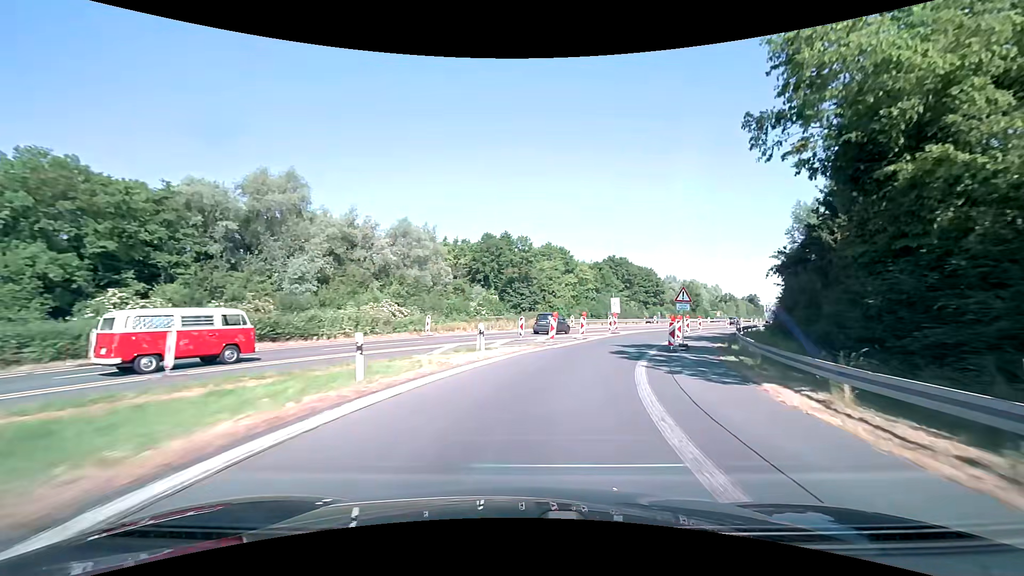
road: motorway_link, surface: asphalt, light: Day
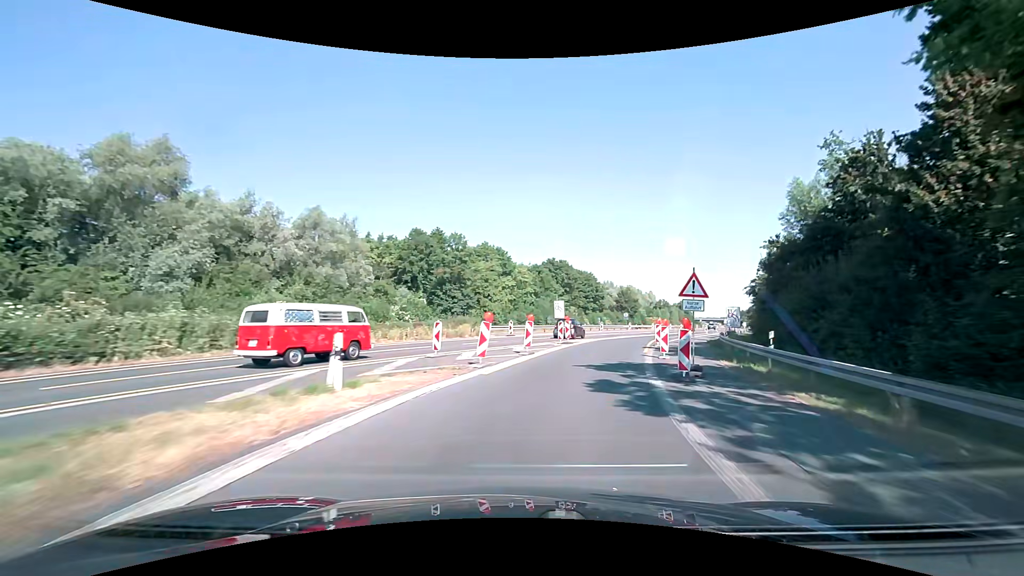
(+0.6, +9.6) m; +7°
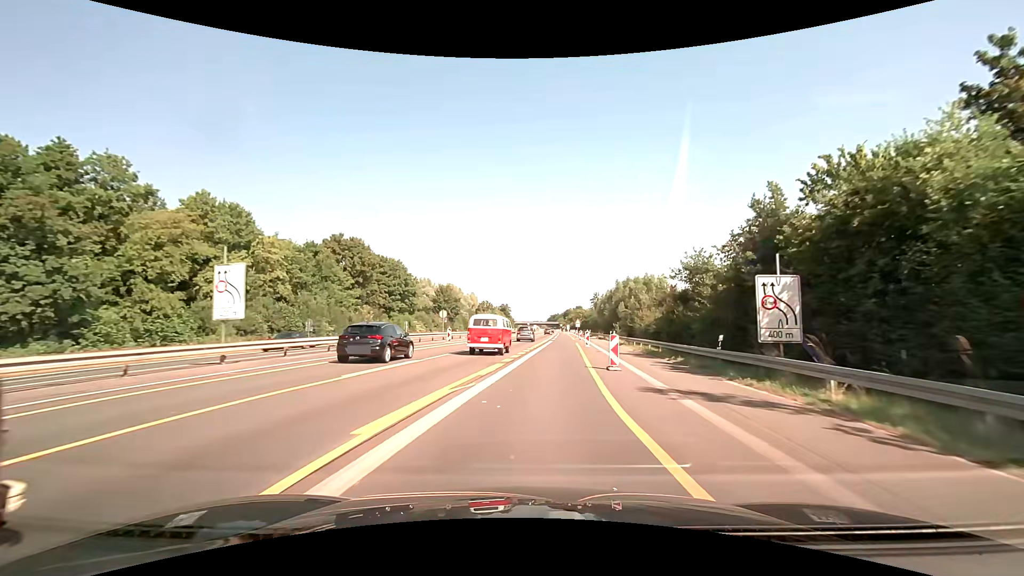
(+8.1, +38.2) m; +21°
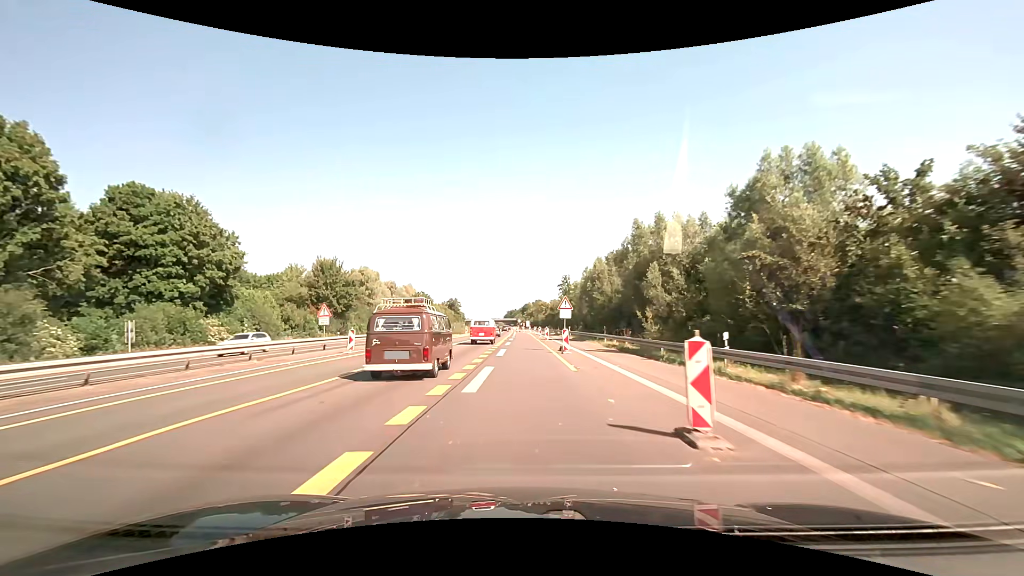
(+4.1, +52.1) m; +5°
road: motorway
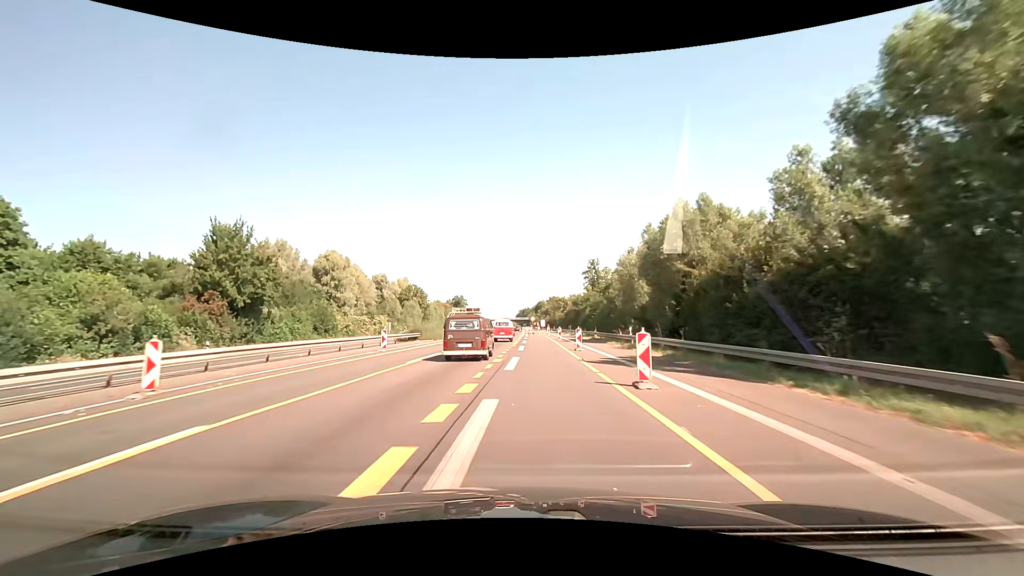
(-0.4, +32.4) m; -1°
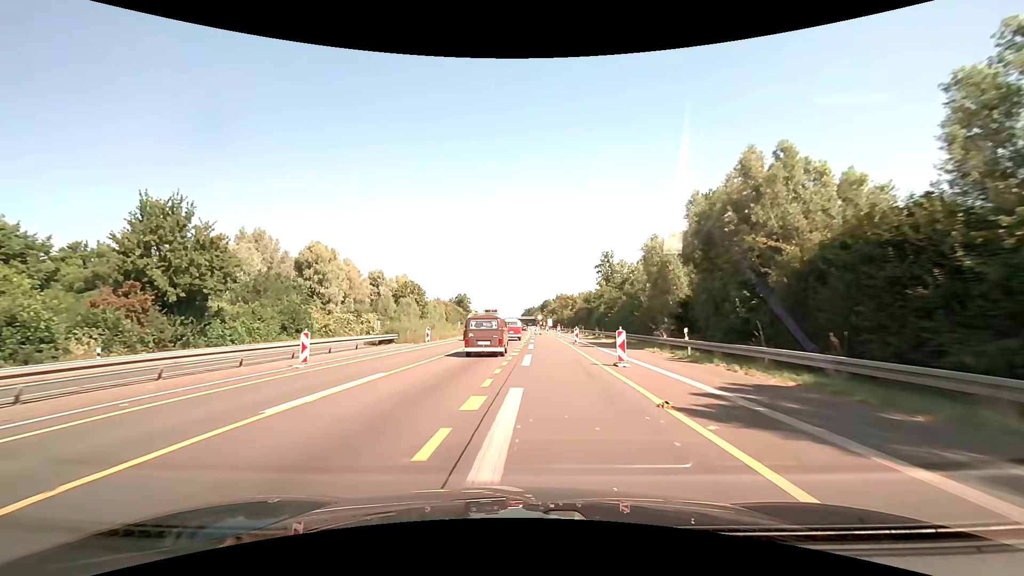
(-0.1, +10.9) m; -1°
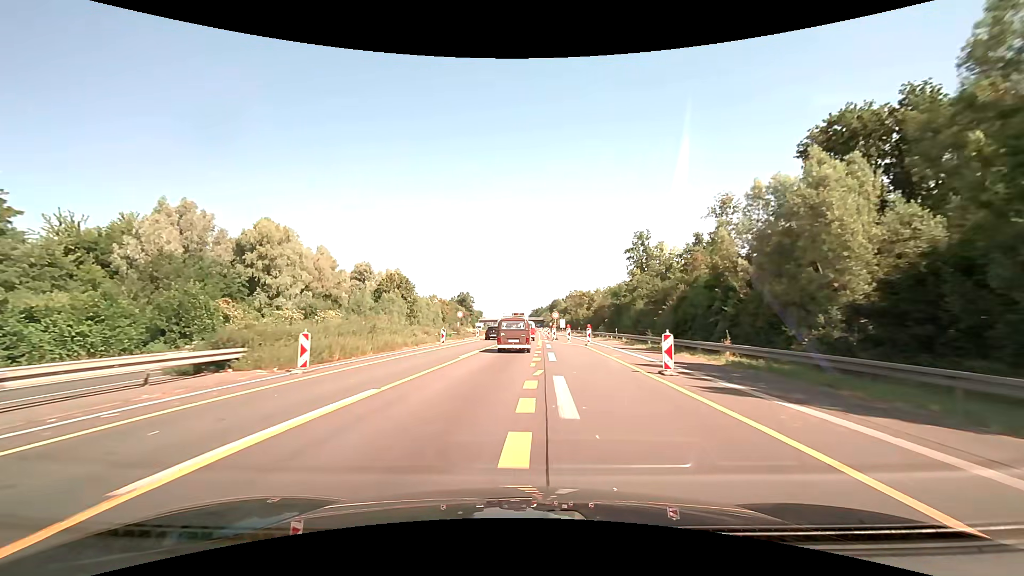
(-0.2, +22.0) m; -1°
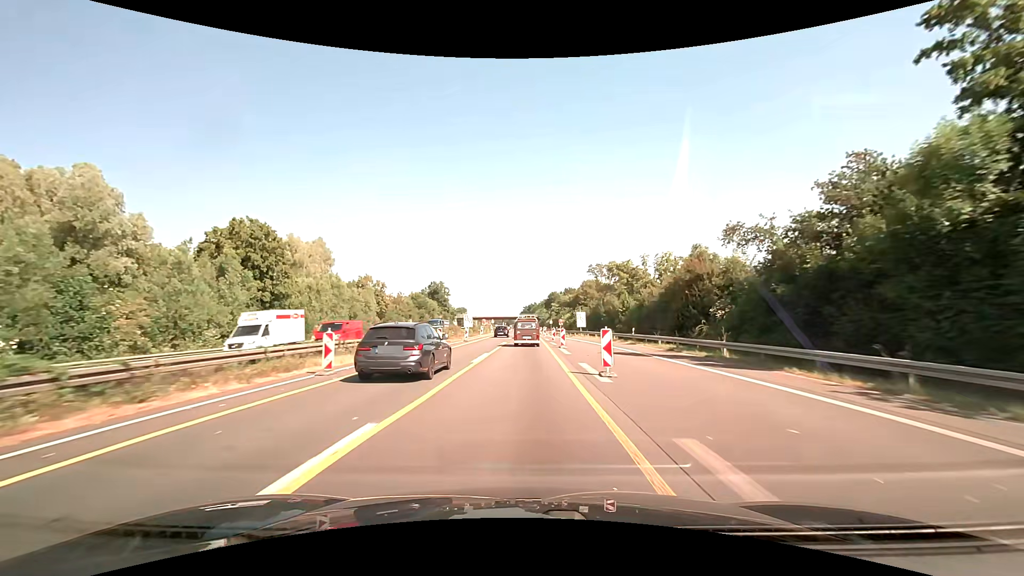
(+0.7, +57.9) m; +1°
(0, +10) (0, +20) (0, +30) (0, +40) (0, +50) (0, +60) (0, +70) (0, +80) (0, +90) (0, +100) m
